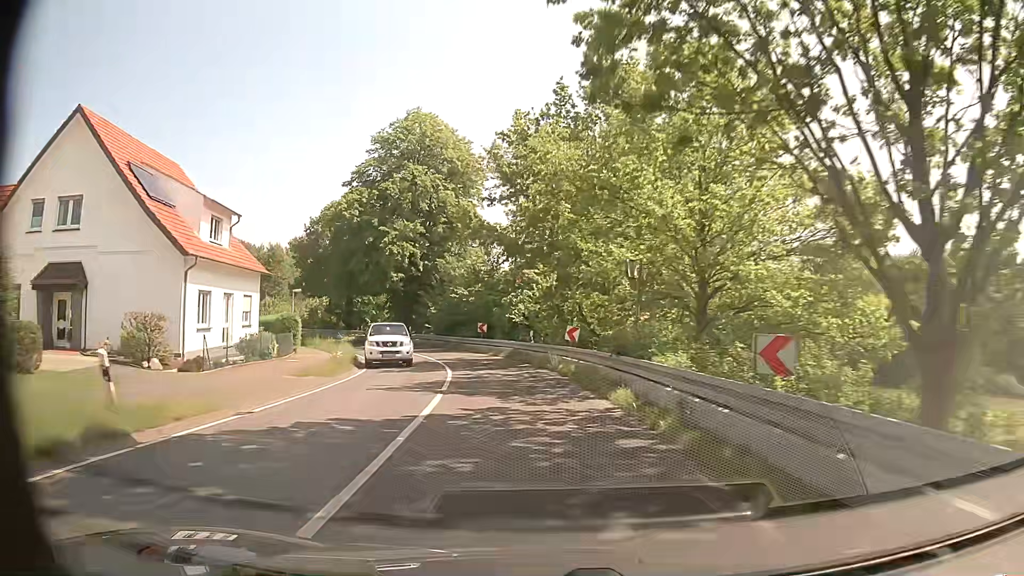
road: secondary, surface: asphalt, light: Day
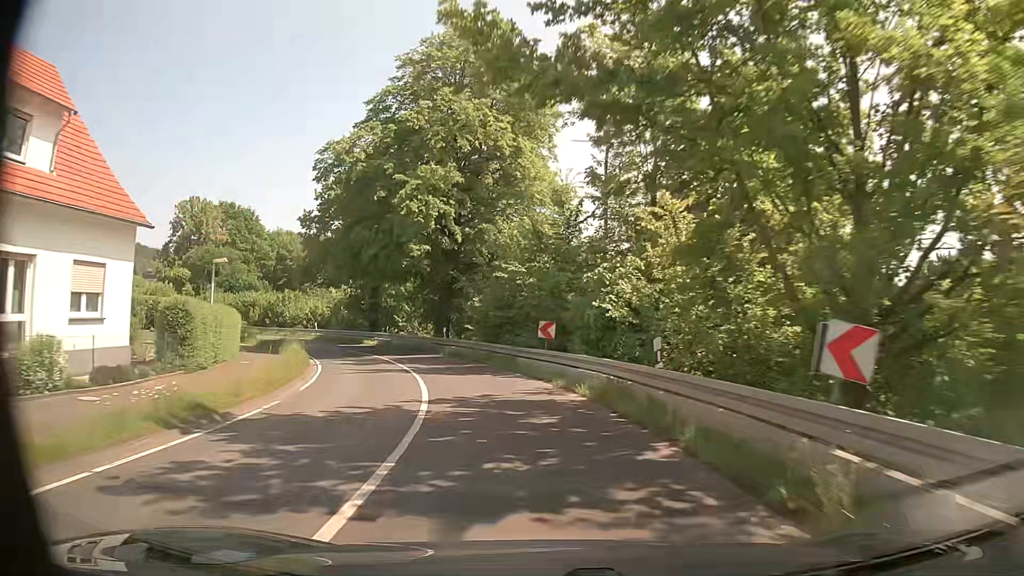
(-1.0, +17.8) m; -7°
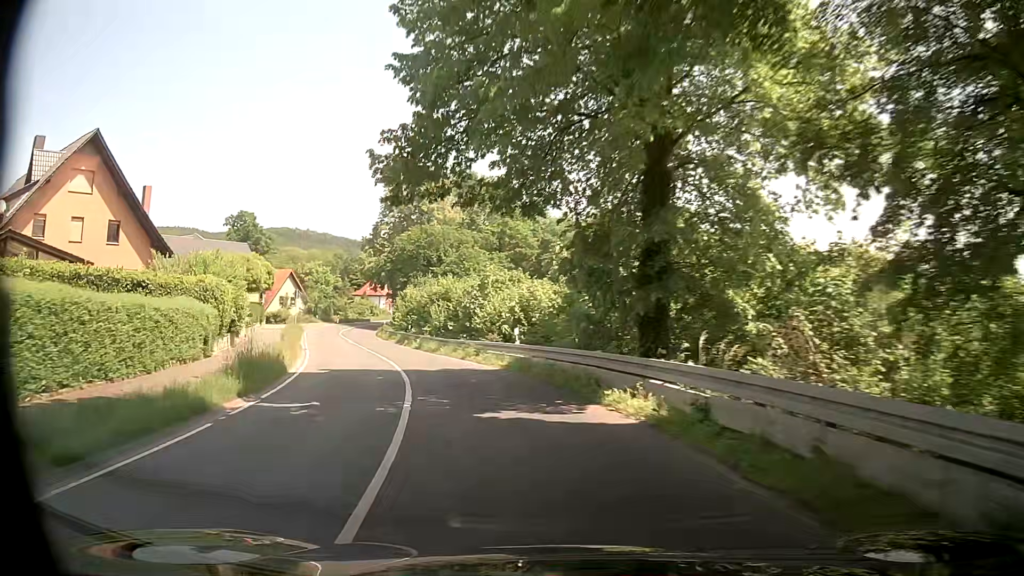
(-7.5, +34.4) m; -26°
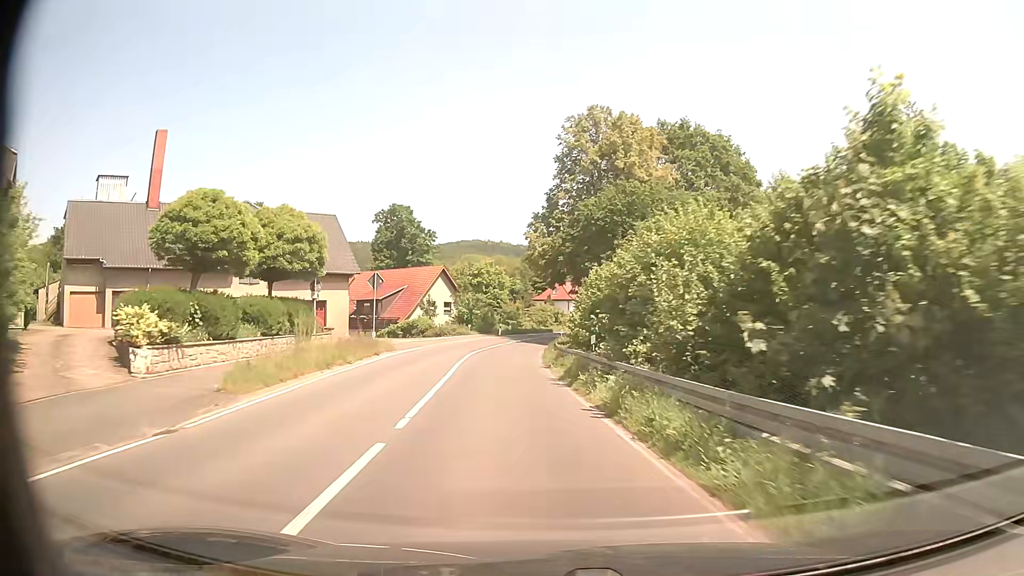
(-4.6, +26.8) m; -17°
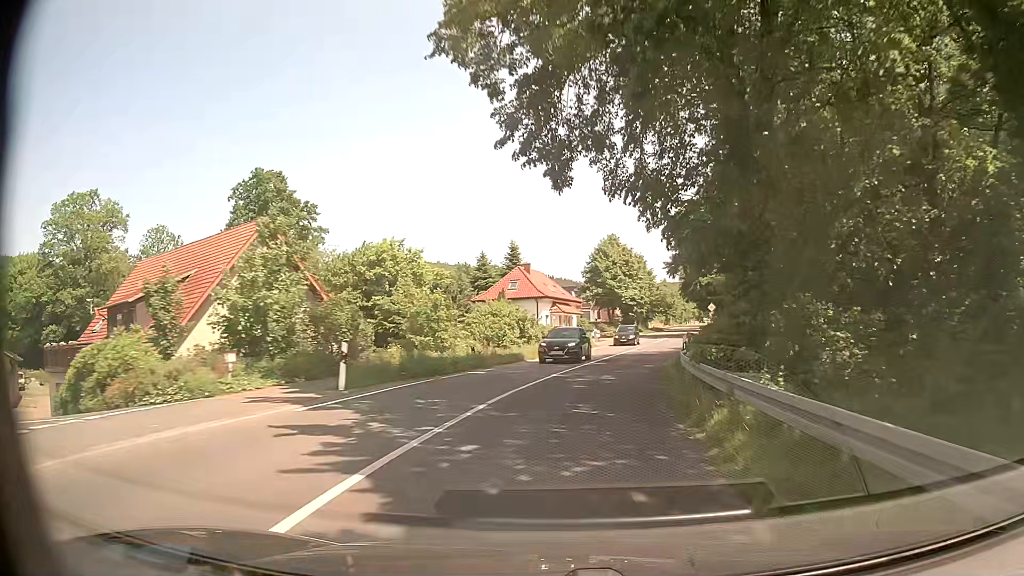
(-1.8, +46.7) m; +4°
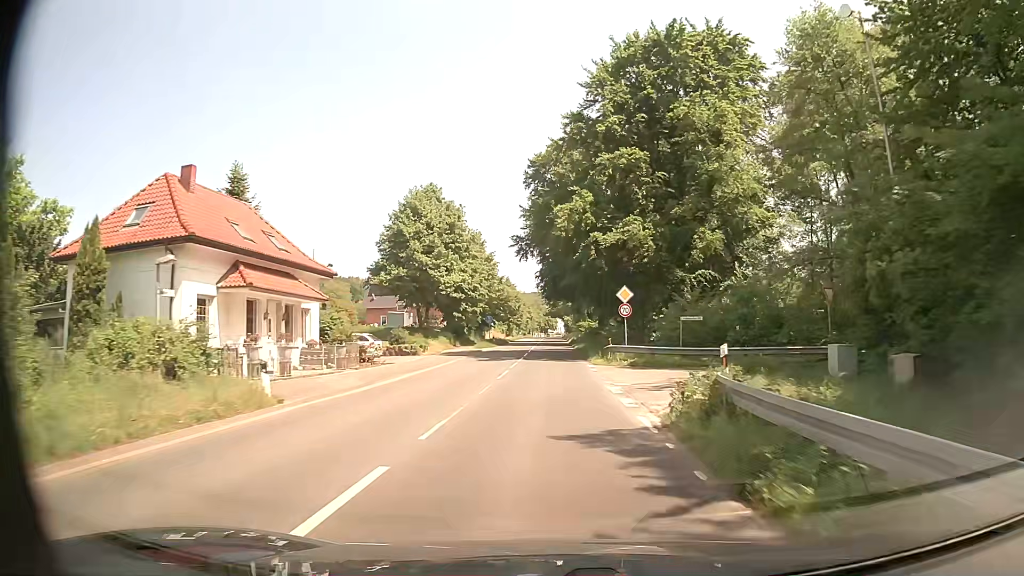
(+5.6, +38.0) m; +14°
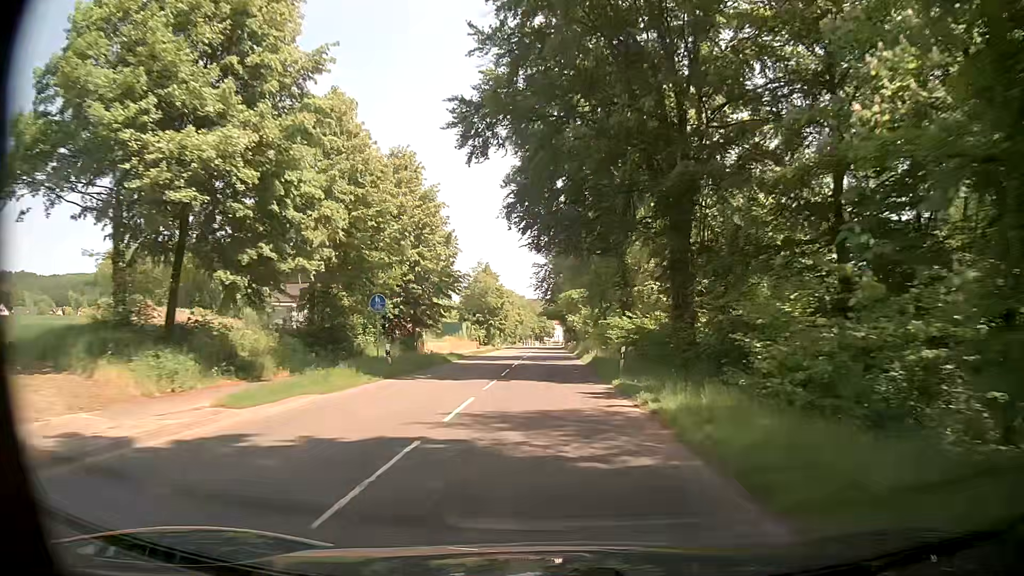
(+0.5, +40.7) m; 0°
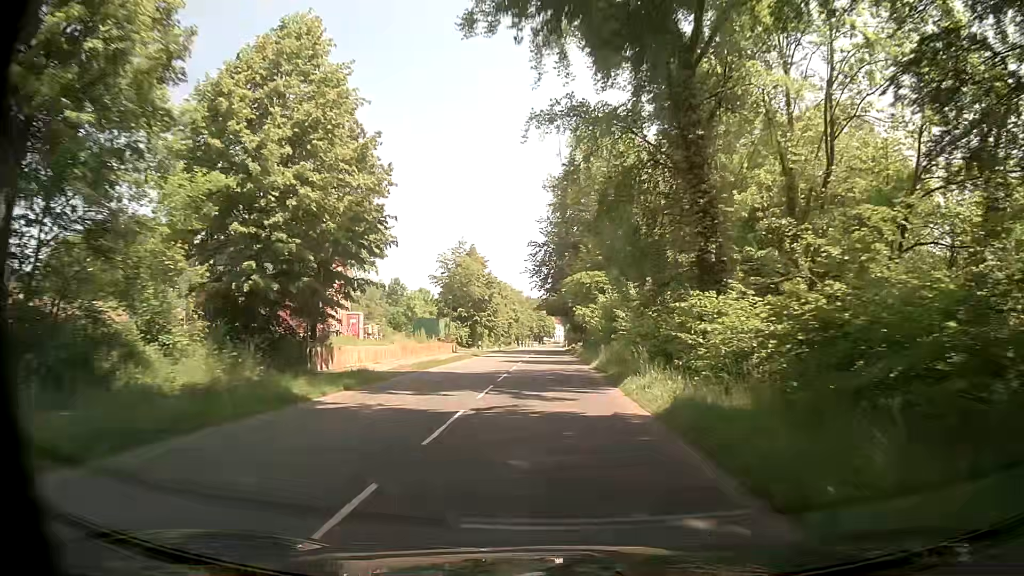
(+0.1, +20.5) m; 0°
(0, +10) (0, +20) (0, +30) (0, +40) (0, +50) (0, +60) (+1, +70) (+1, +80) (+1, +90) (+1, +100) m
